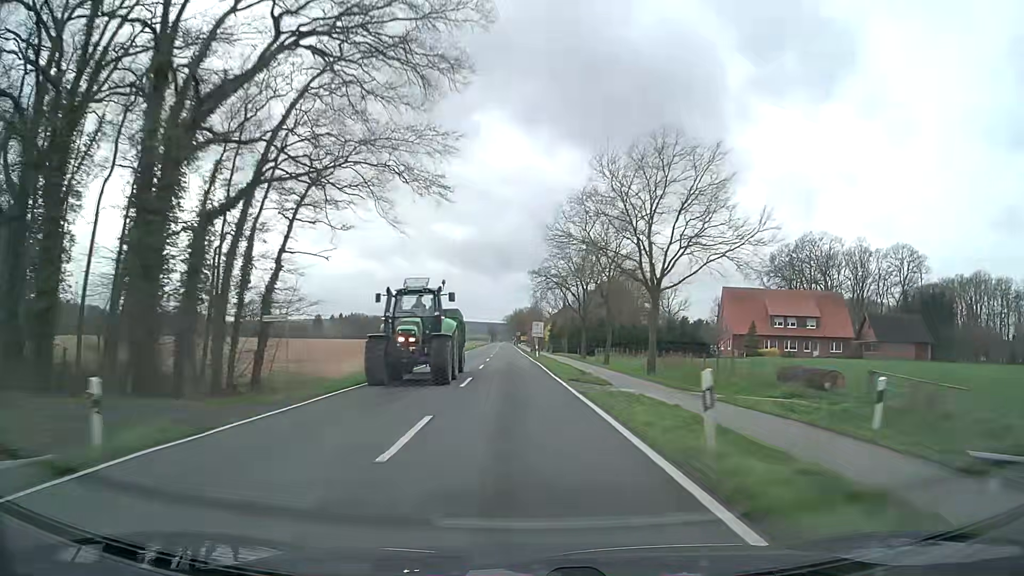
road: secondary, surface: asphalt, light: Day
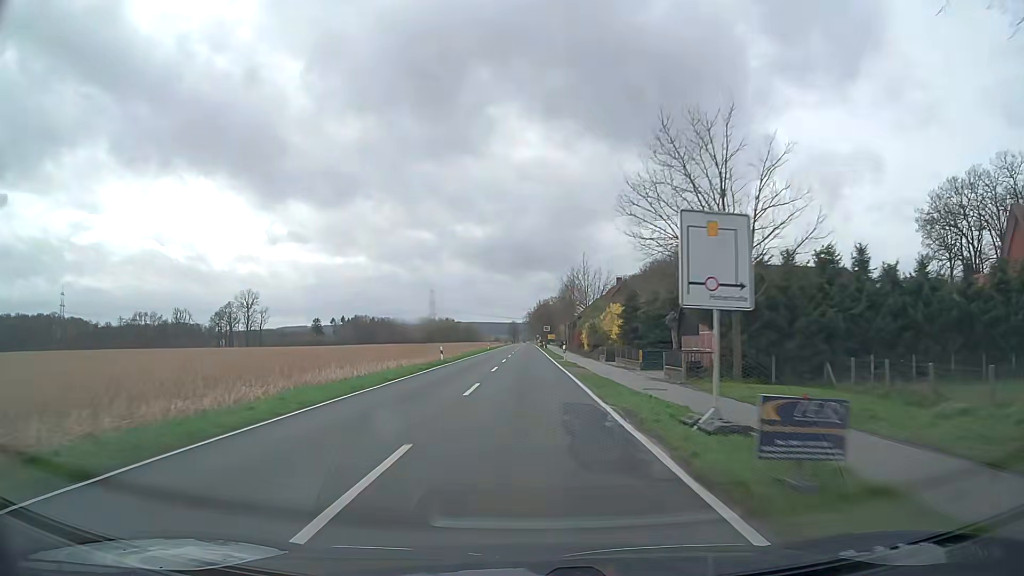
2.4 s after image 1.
(-1.7, +63.3) m; -2°
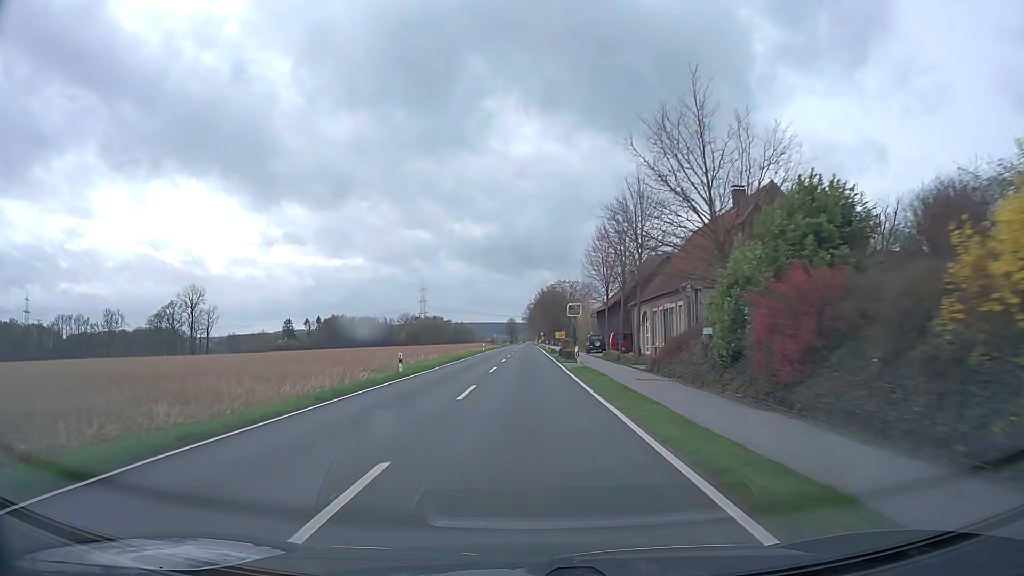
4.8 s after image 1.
(0.0, +60.8) m; 0°
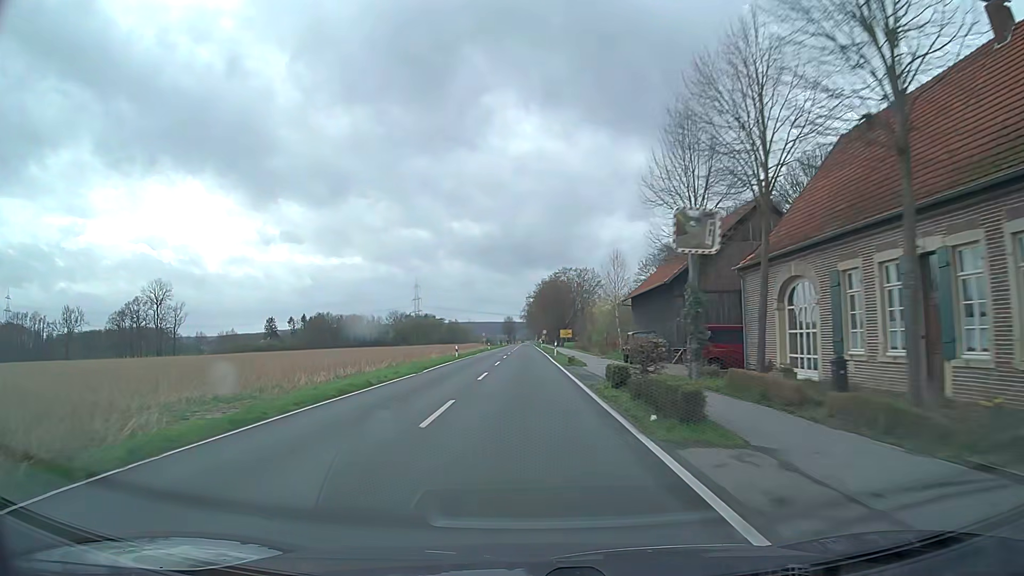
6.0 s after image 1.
(0.0, +28.7) m; 0°
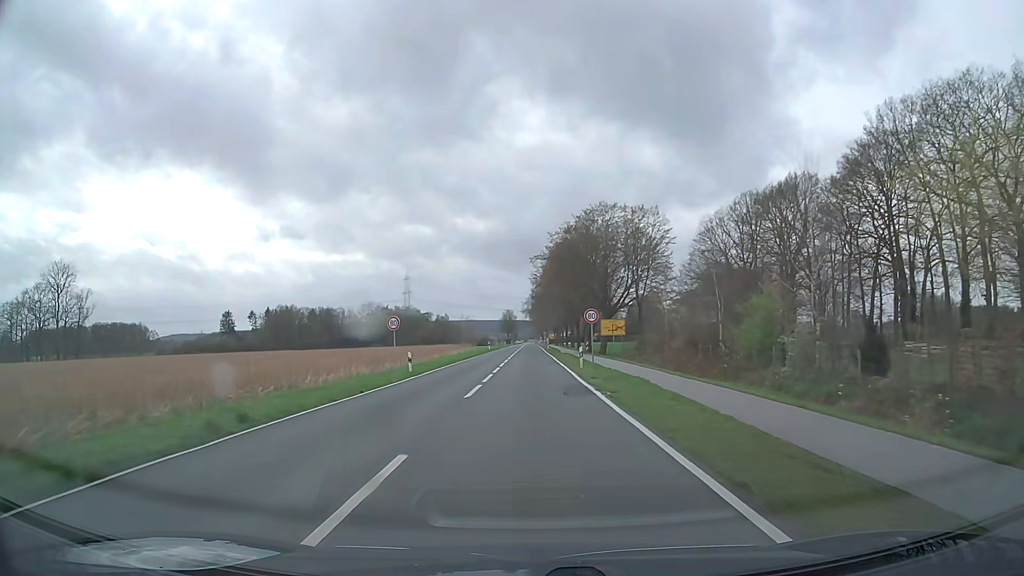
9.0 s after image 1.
(-0.3, +66.4) m; 0°
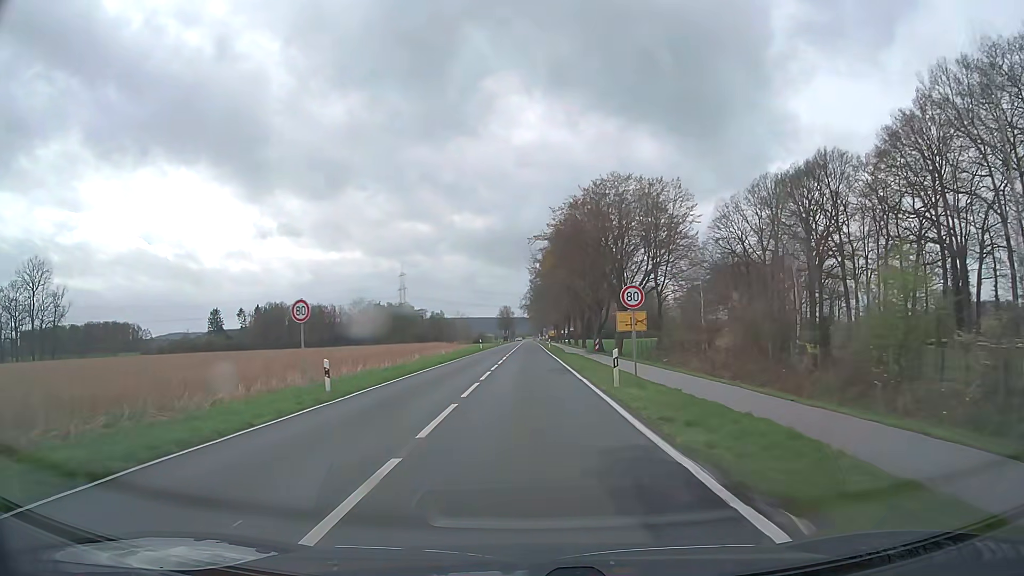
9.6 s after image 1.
(0.0, +12.1) m; 0°
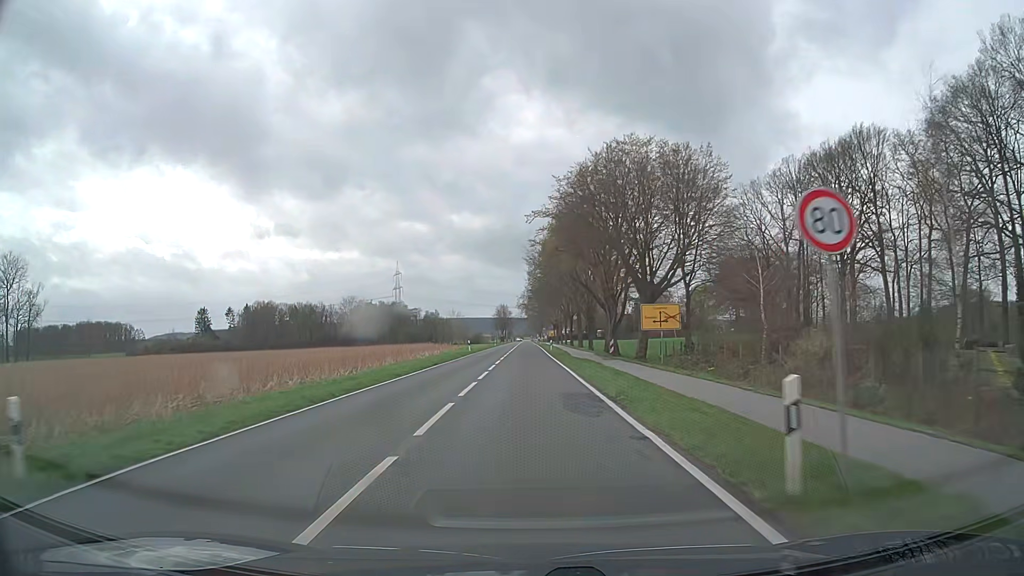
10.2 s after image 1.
(0.0, +11.8) m; 0°
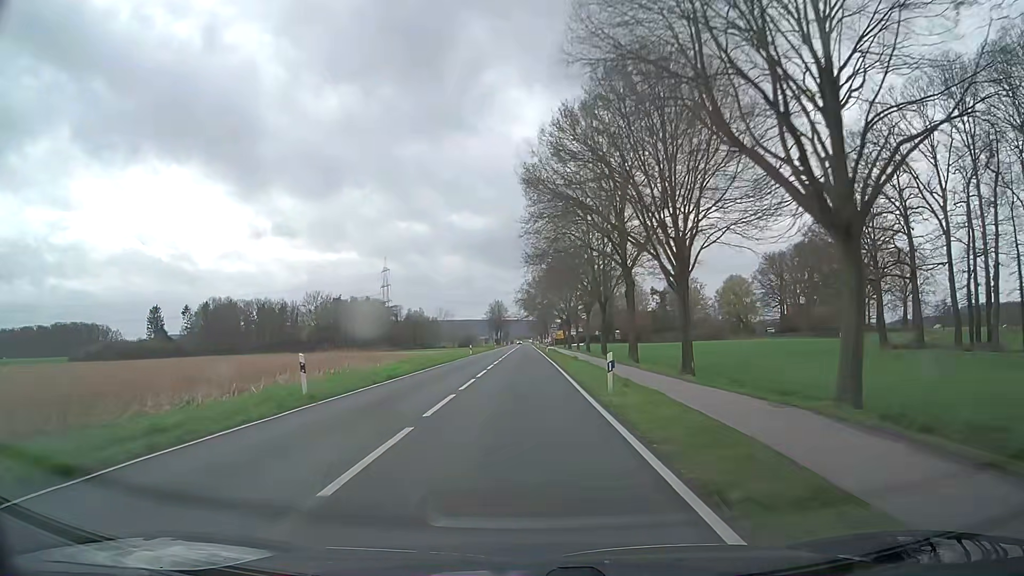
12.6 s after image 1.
(0.0, +45.4) m; 0°
(0, +10) (0, +20) (0, +30) (0, +40) (0, +50) (0, +60) (0, +70) (0, +80) (0, +90) (0, +100) m
